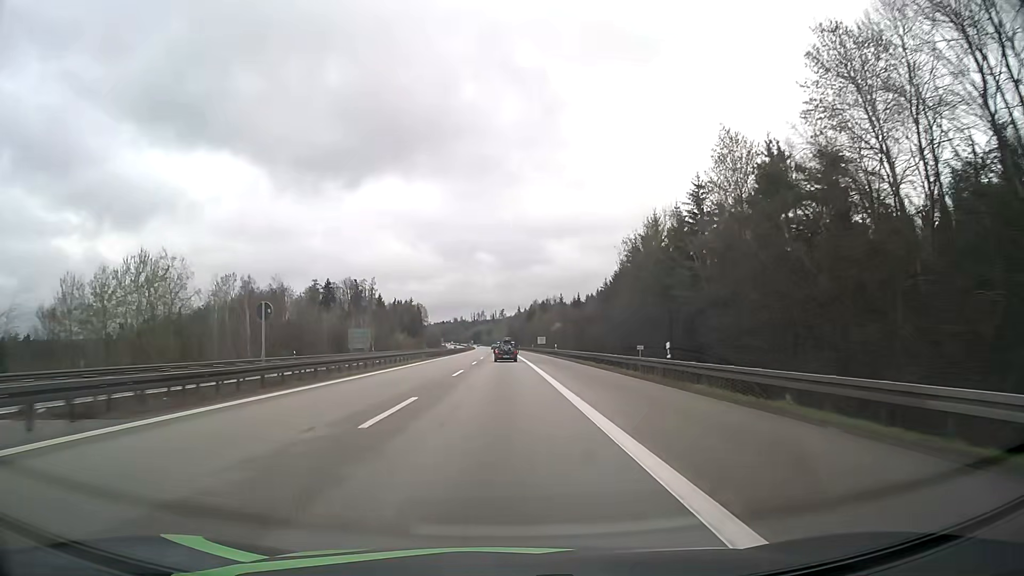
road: motorway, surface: asphalt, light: Day
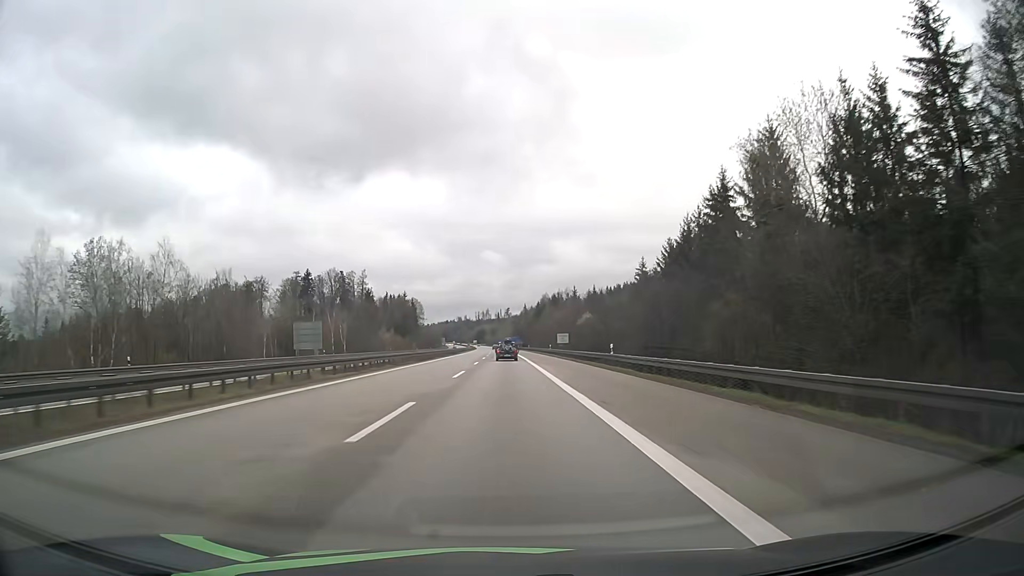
(-0.1, +37.7) m; 0°
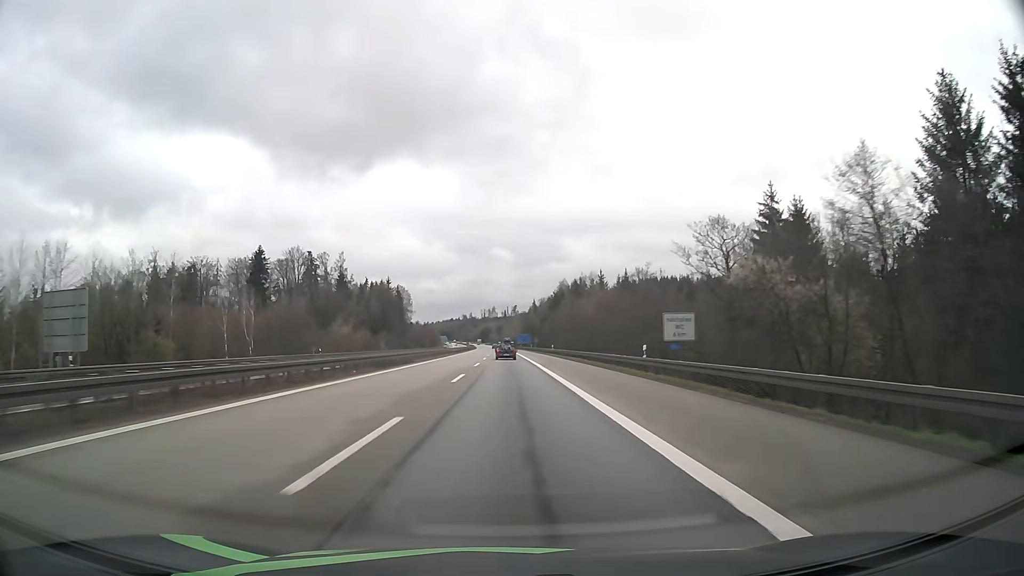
(-0.3, +57.7) m; -1°
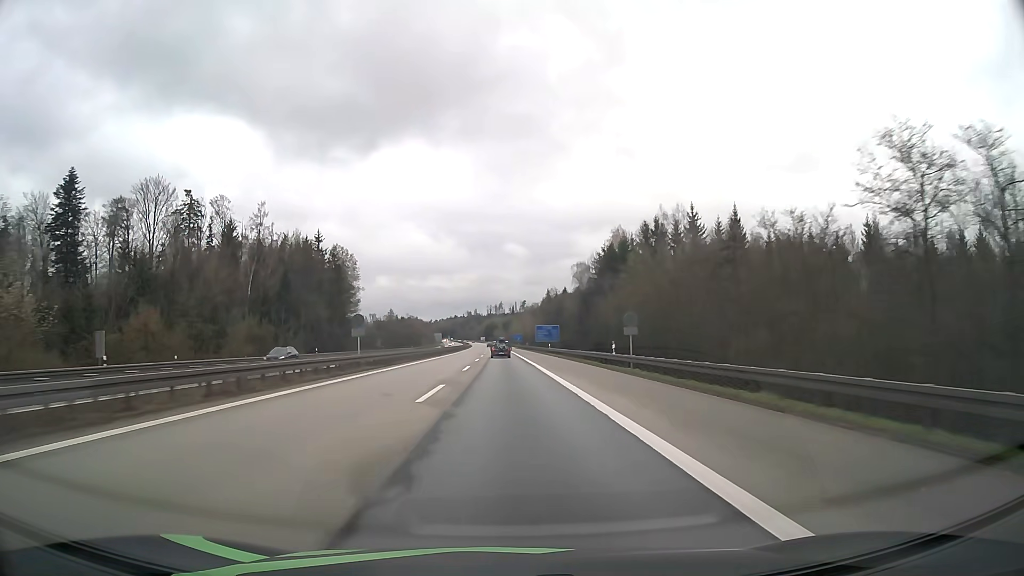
(-0.6, +98.7) m; -1°
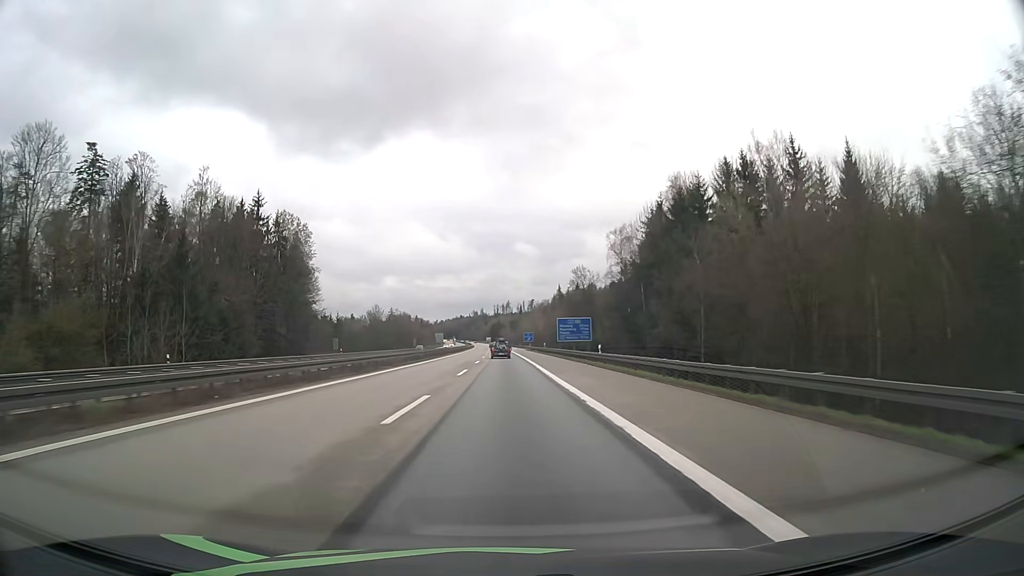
(-0.2, +40.2) m; -1°
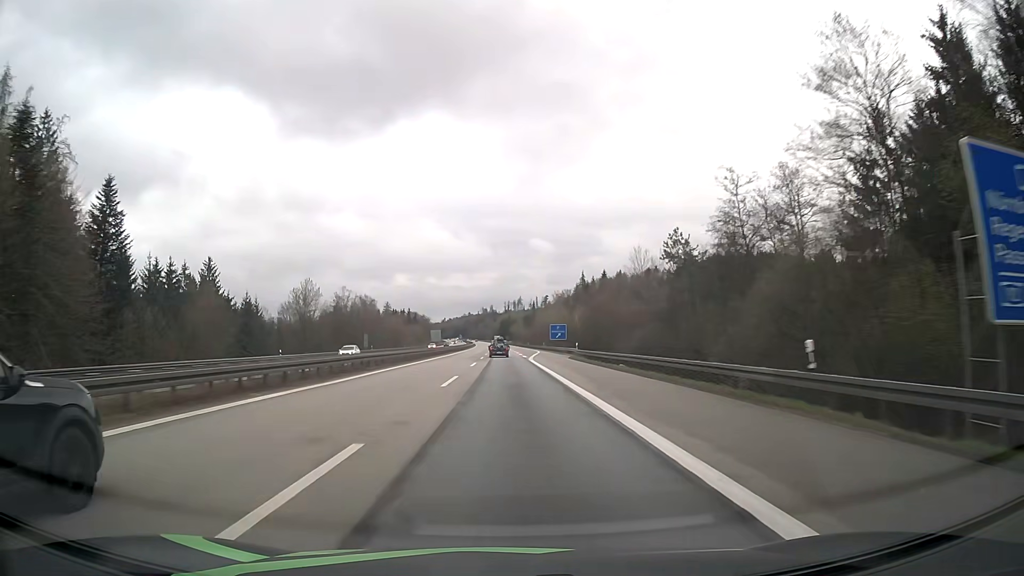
(-0.7, +80.8) m; -1°
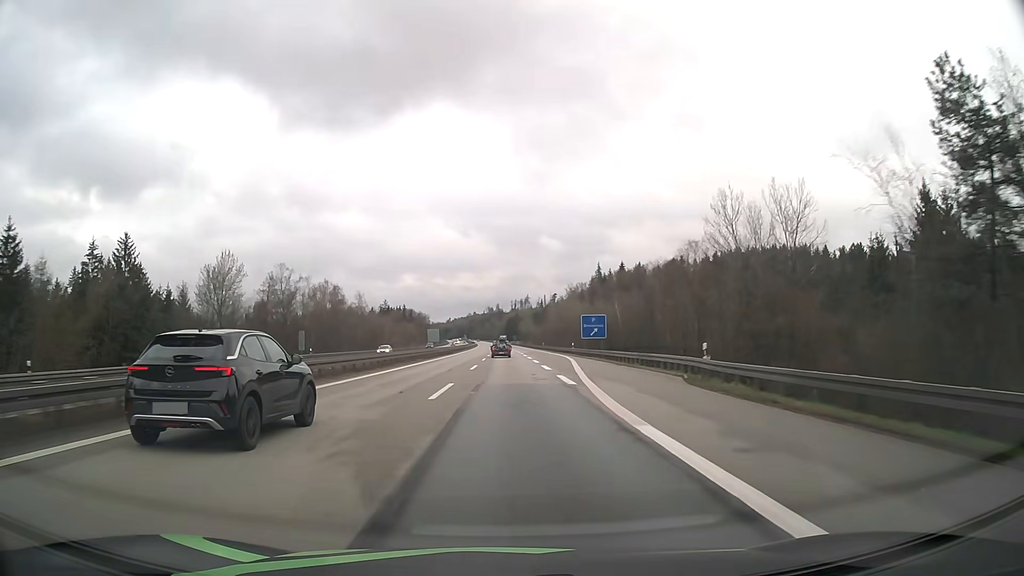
(-0.3, +40.6) m; -1°
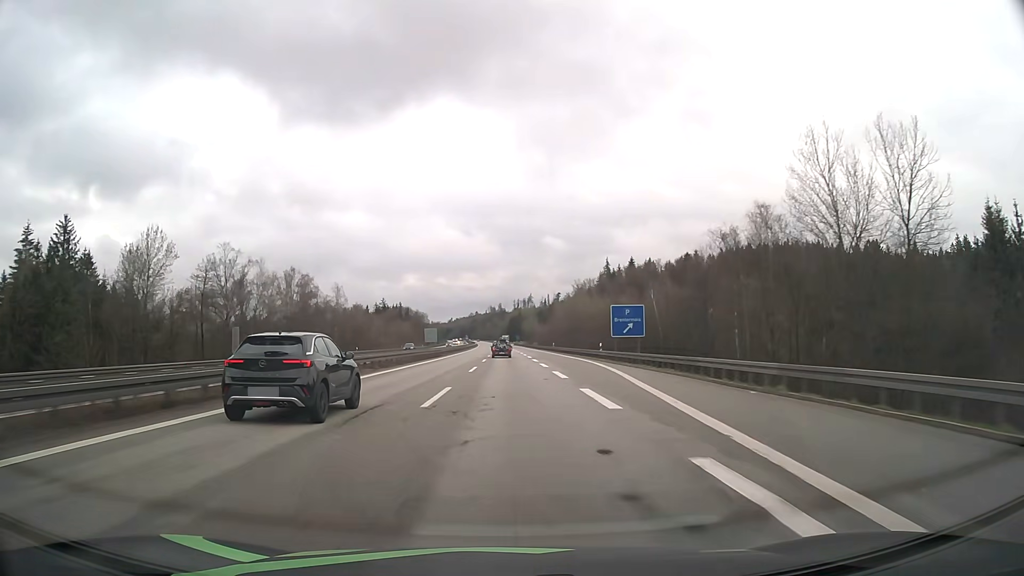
(0.0, +20.4) m; 0°
(0, +10) (0, +20) (0, +30) (0, +40) (0, +50) (0, +60) (0, +70) (0, +80) (0, +90) (-1, +100) m
